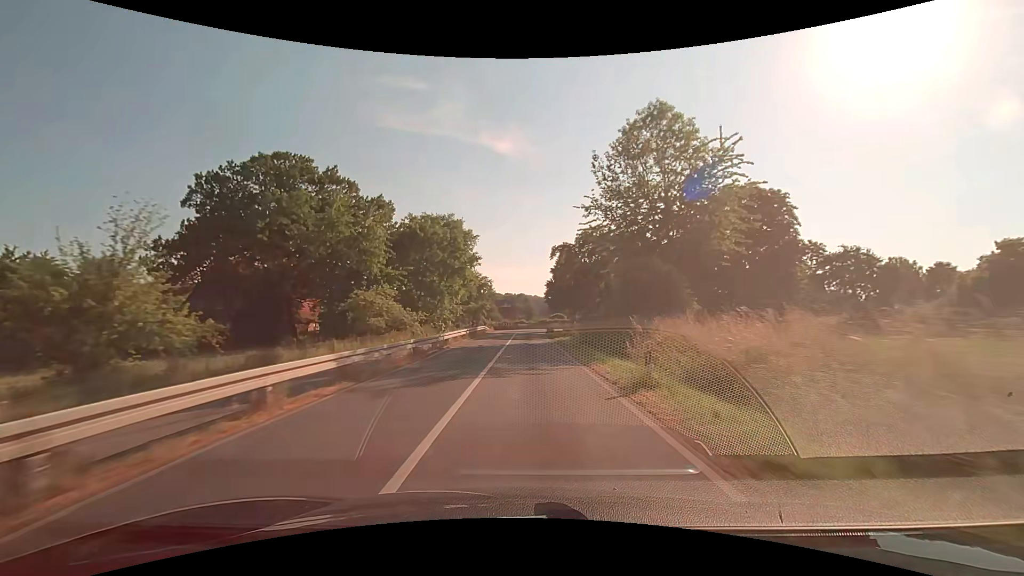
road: secondary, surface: asphalt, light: Day
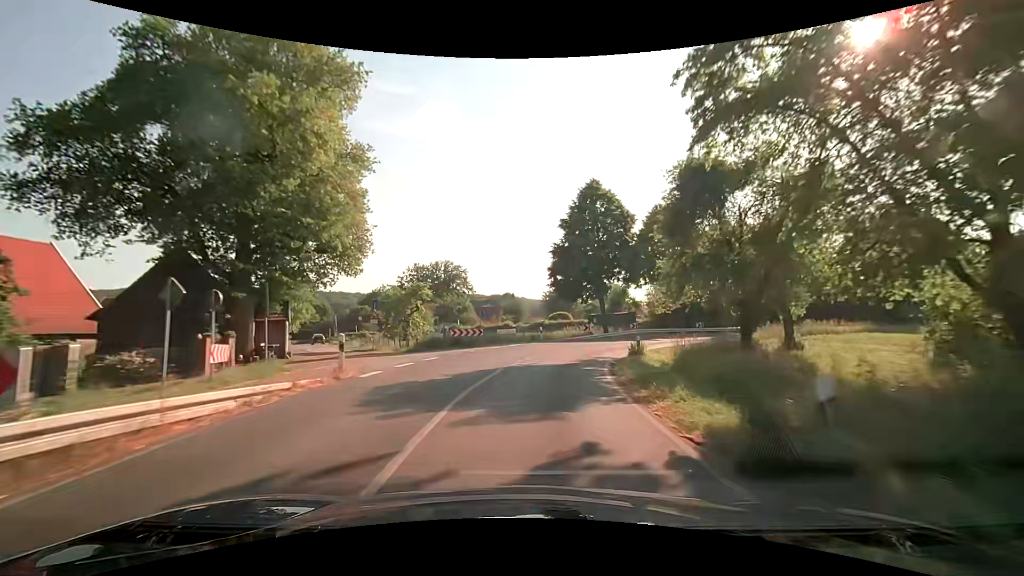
(+0.2, +51.3) m; +1°
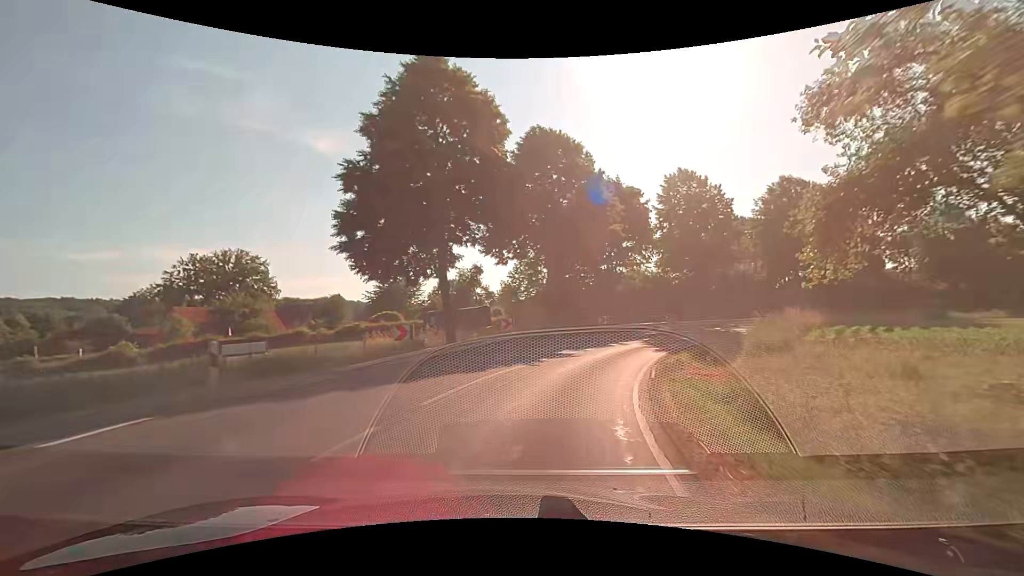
(+3.3, +26.1) m; +17°
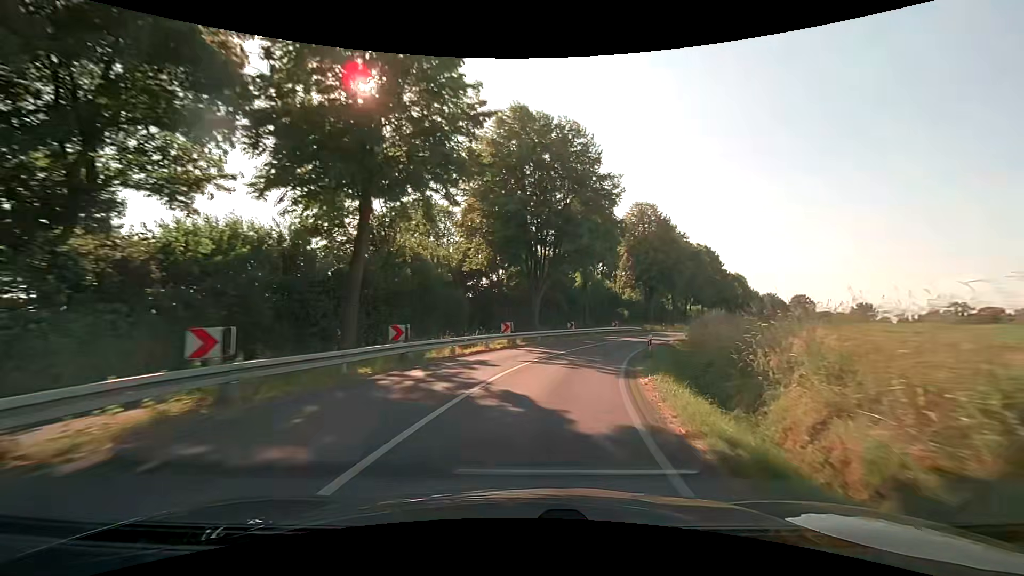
(+11.4, +34.2) m; +35°
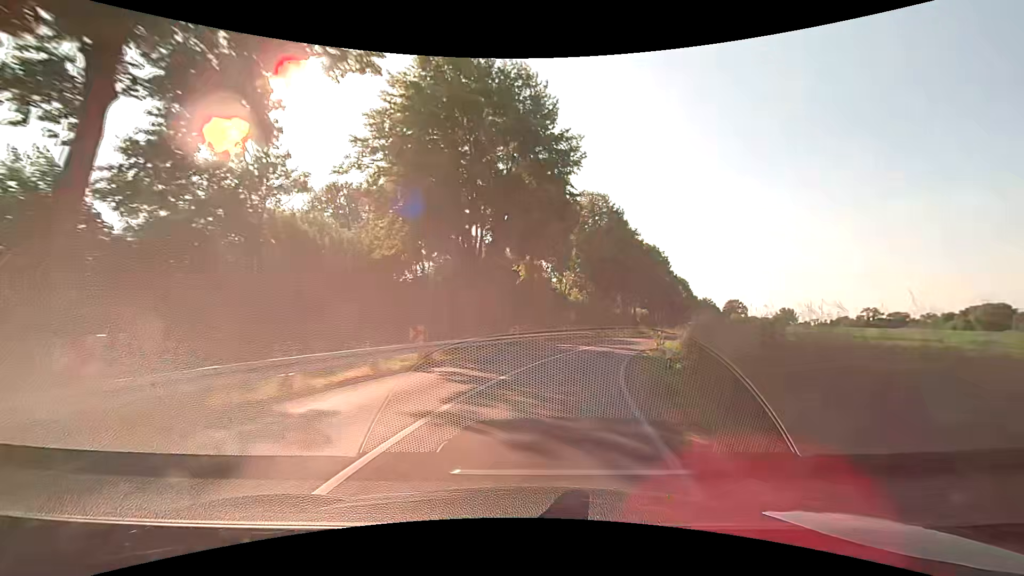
(+0.6, +9.9) m; +7°
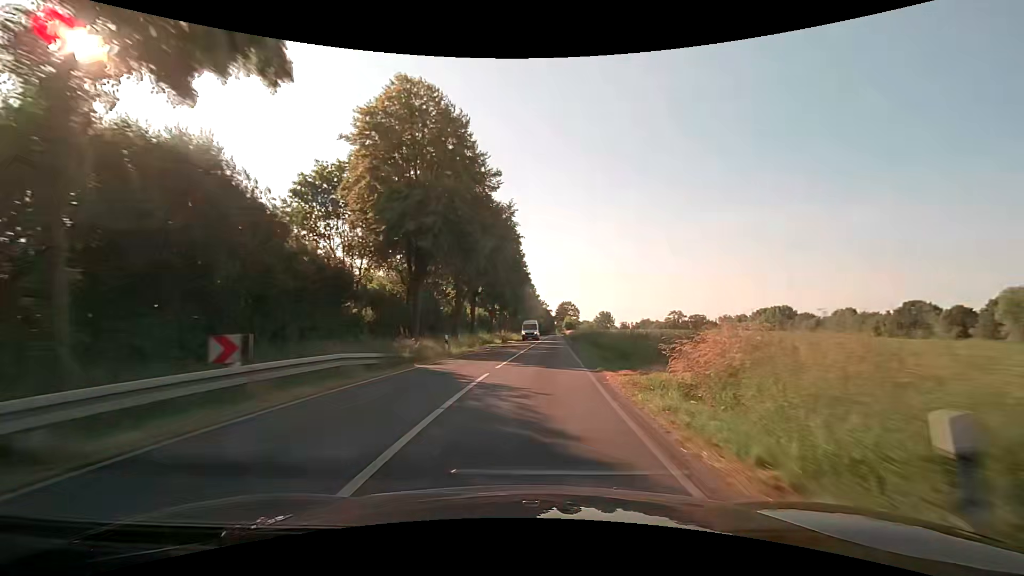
(+5.6, +31.2) m; +20°
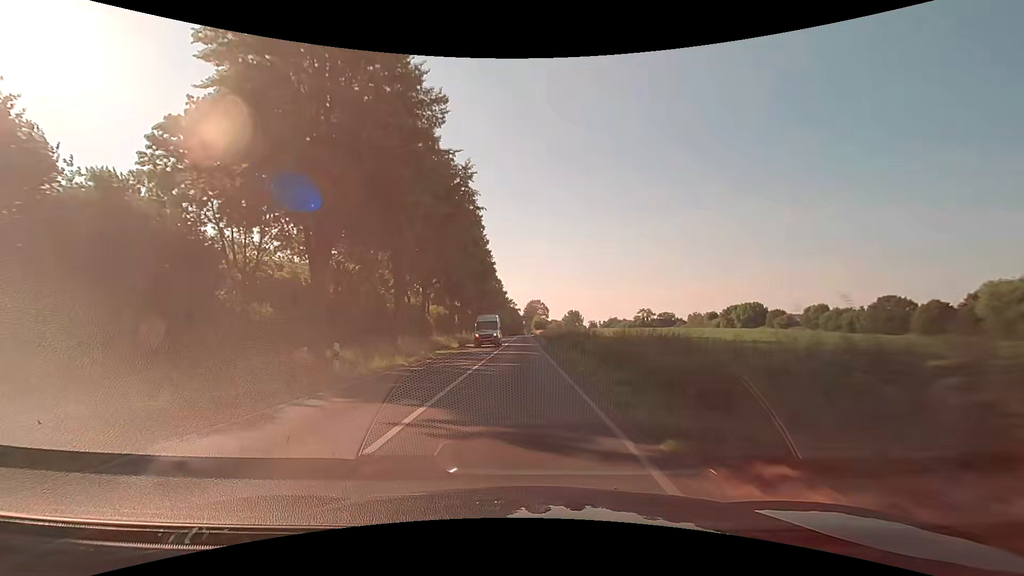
(+0.4, +11.4) m; +4°
